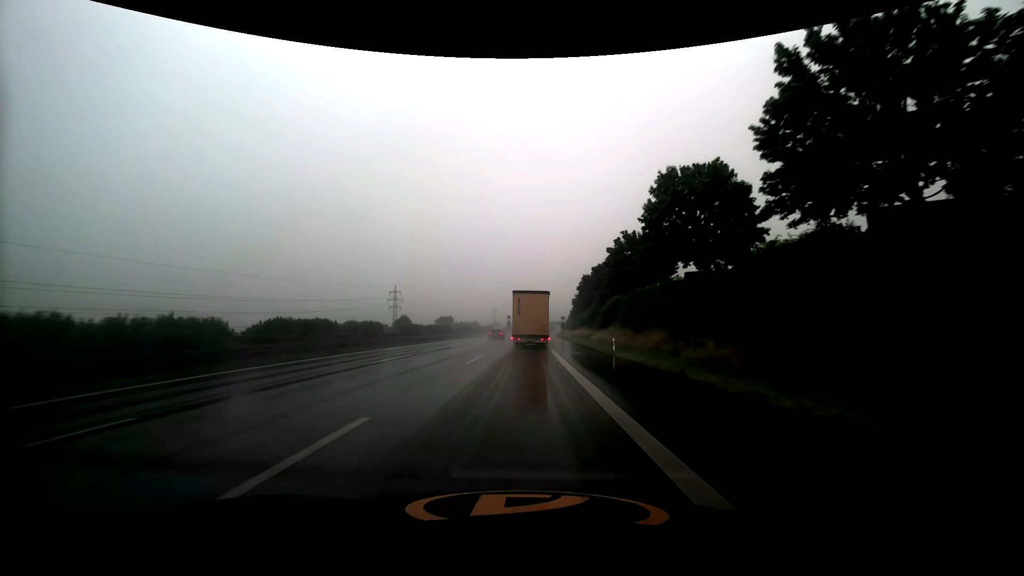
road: motorway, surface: asphalt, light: Day
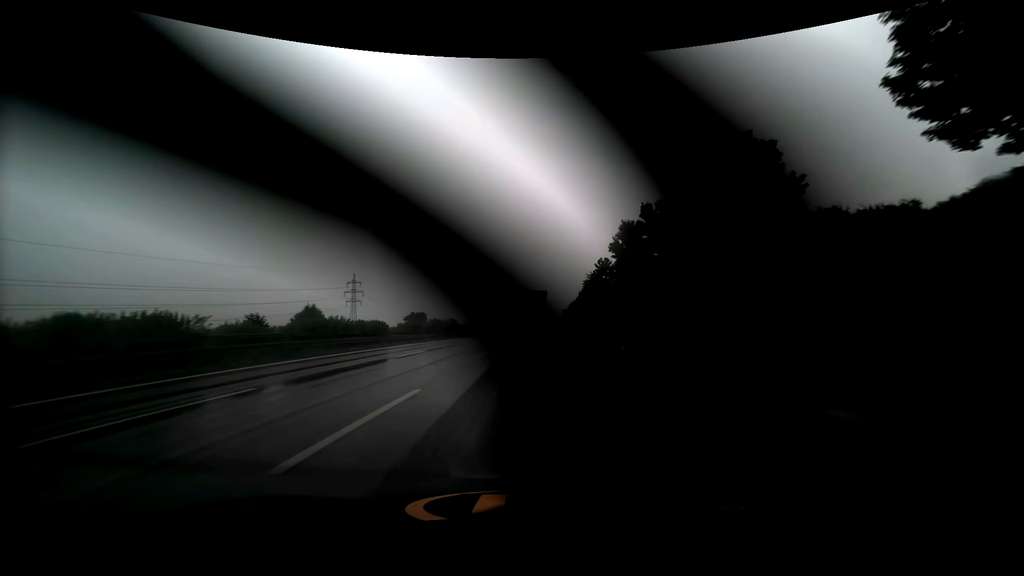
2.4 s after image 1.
(+0.5, +50.8) m; +1°
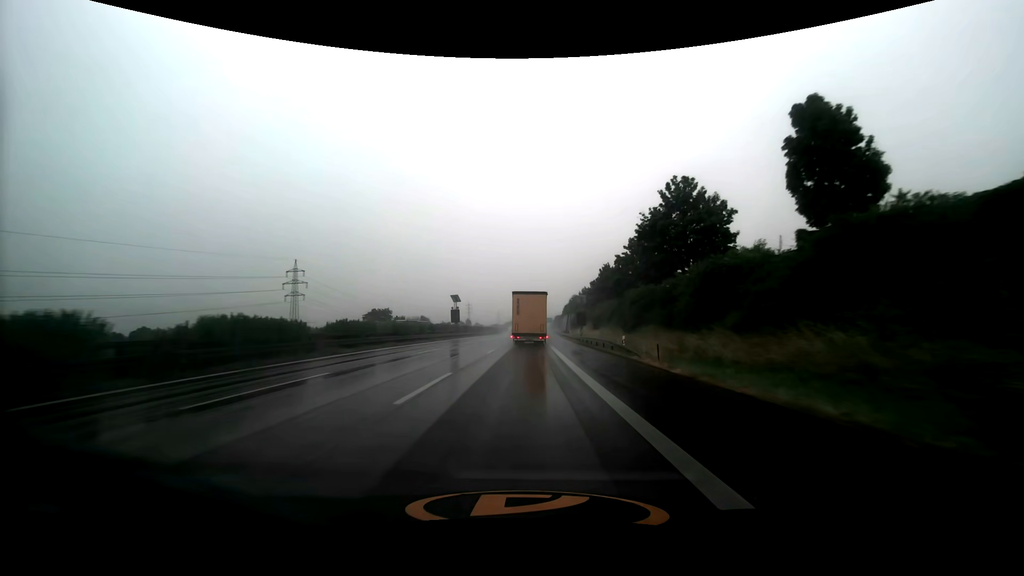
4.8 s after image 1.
(+0.5, +50.3) m; +1°
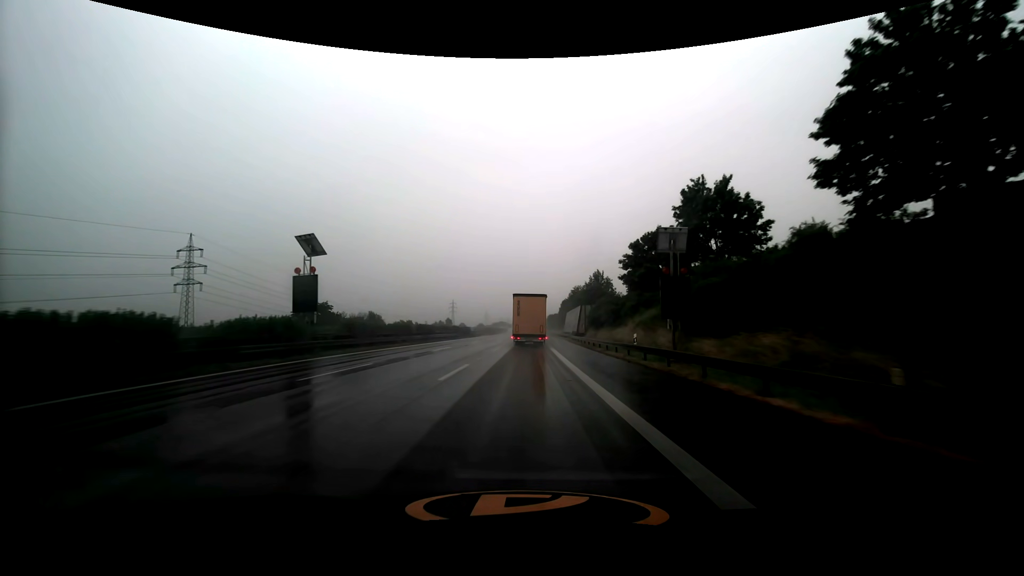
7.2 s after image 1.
(+0.4, +50.0) m; +1°
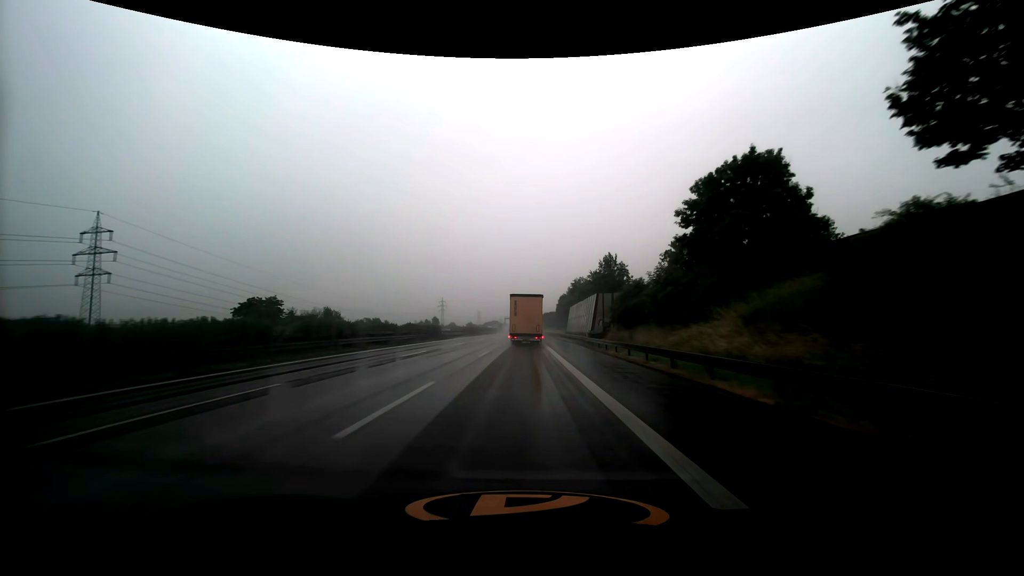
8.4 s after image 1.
(+0.2, +25.0) m; +1°
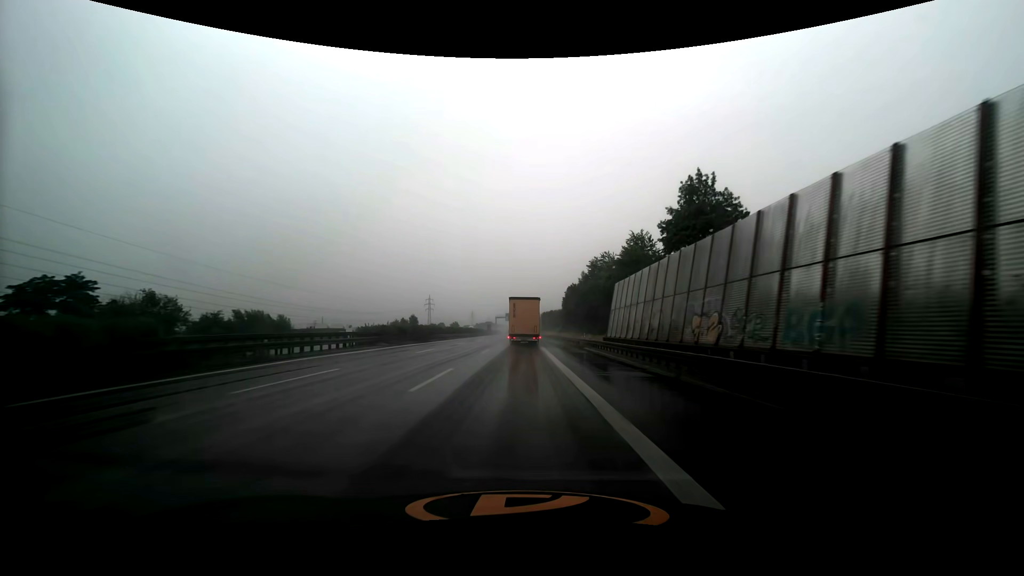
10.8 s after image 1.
(+0.3, +49.9) m; 0°
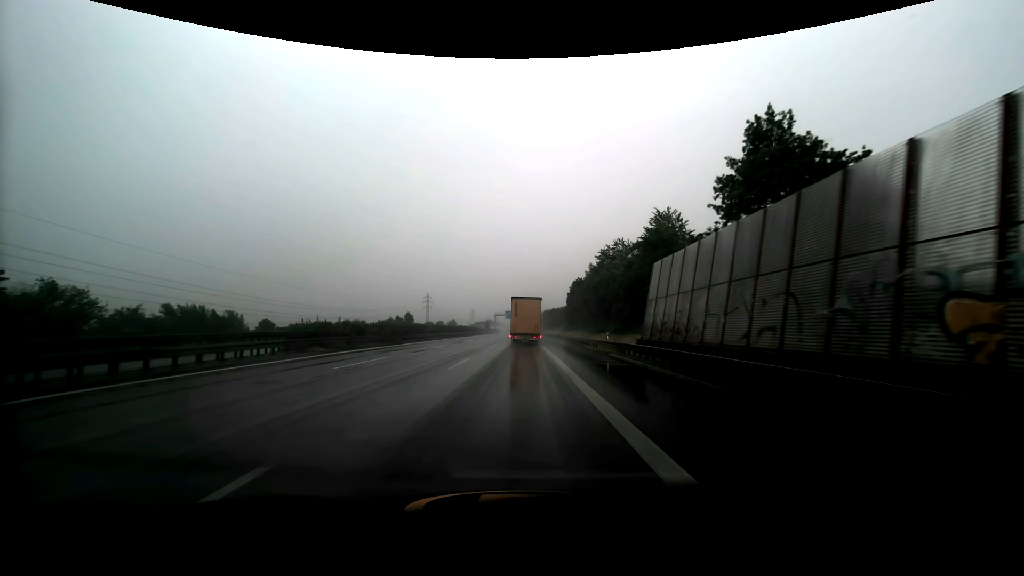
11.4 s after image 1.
(0.0, +12.4) m; 0°
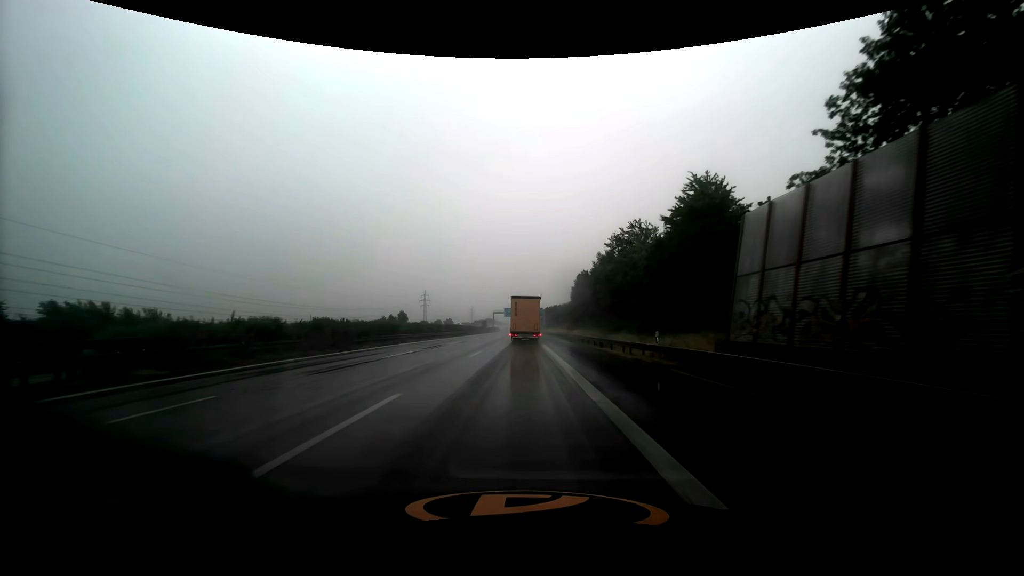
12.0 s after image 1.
(0.0, +12.4) m; 0°
(0, +10) (0, +20) (0, +30) (0, +40) (0, +50) (0, +60) (0, +70) (0, +80) (0, +90) (0, +100) m
